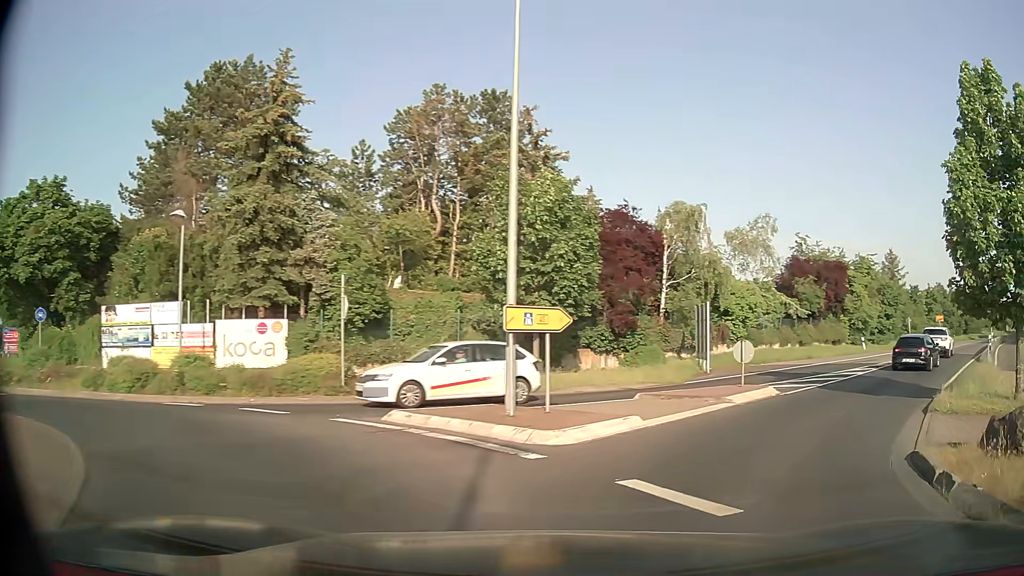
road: tertiary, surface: asphalt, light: Day
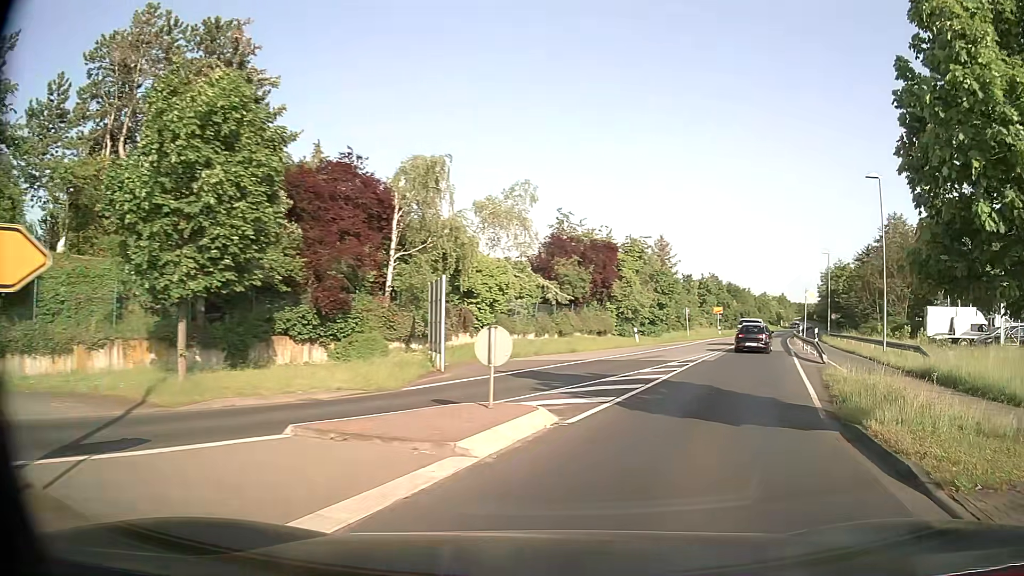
(+1.6, +7.7) m; +21°
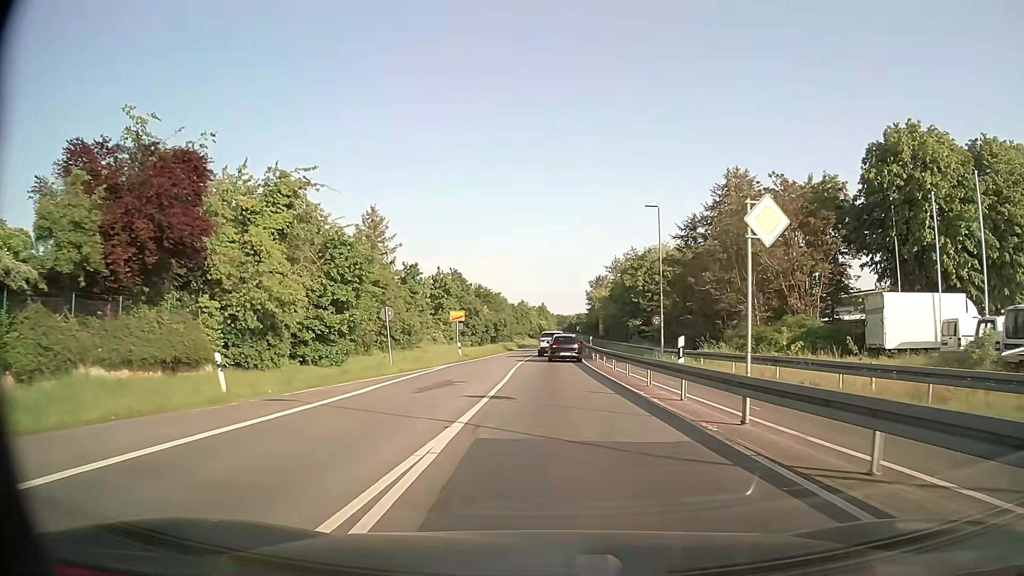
(+7.8, +28.4) m; +21°
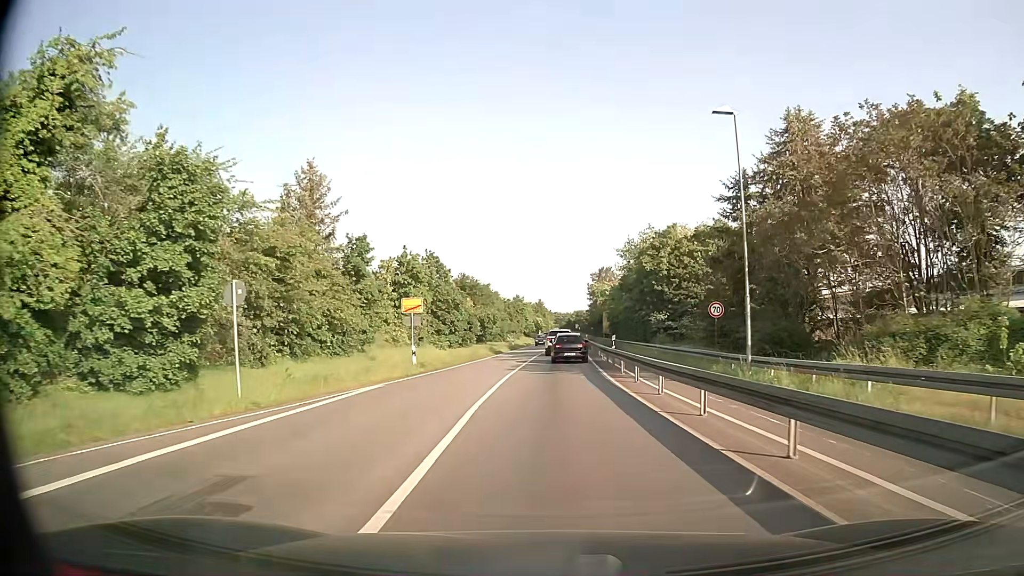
(0.0, +15.3) m; 0°
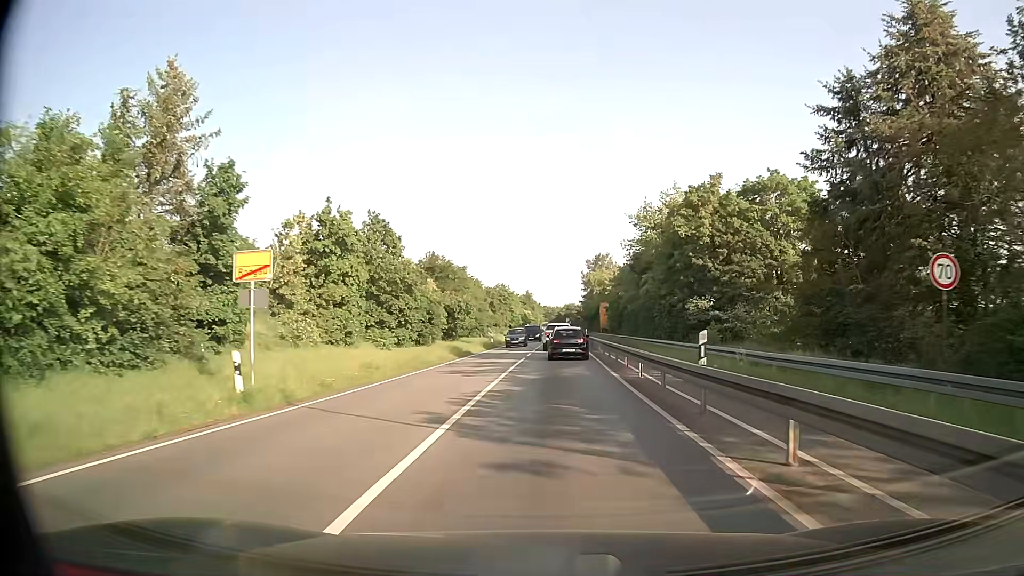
(+0.1, +16.9) m; +1°
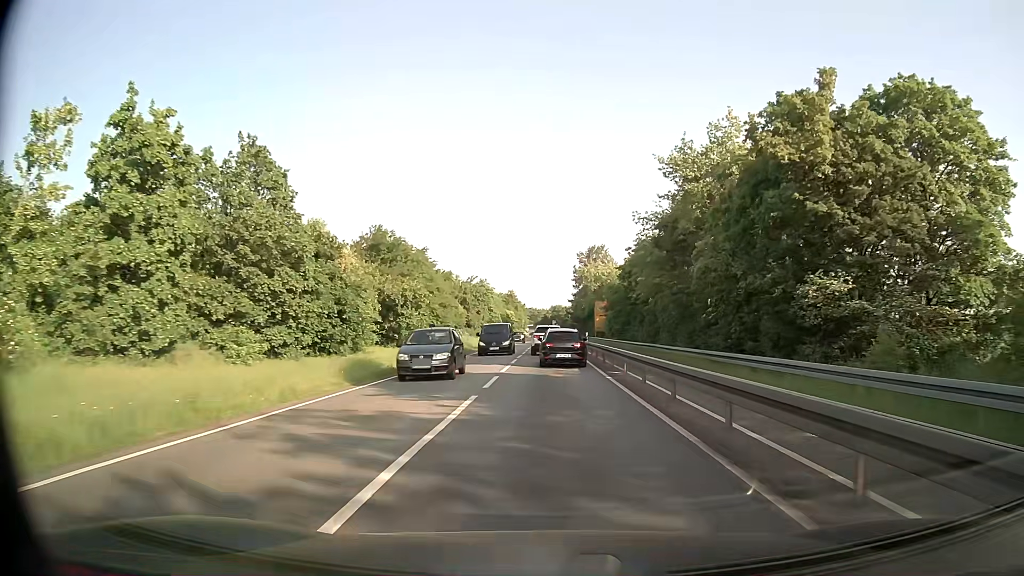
(+0.2, +17.8) m; +1°
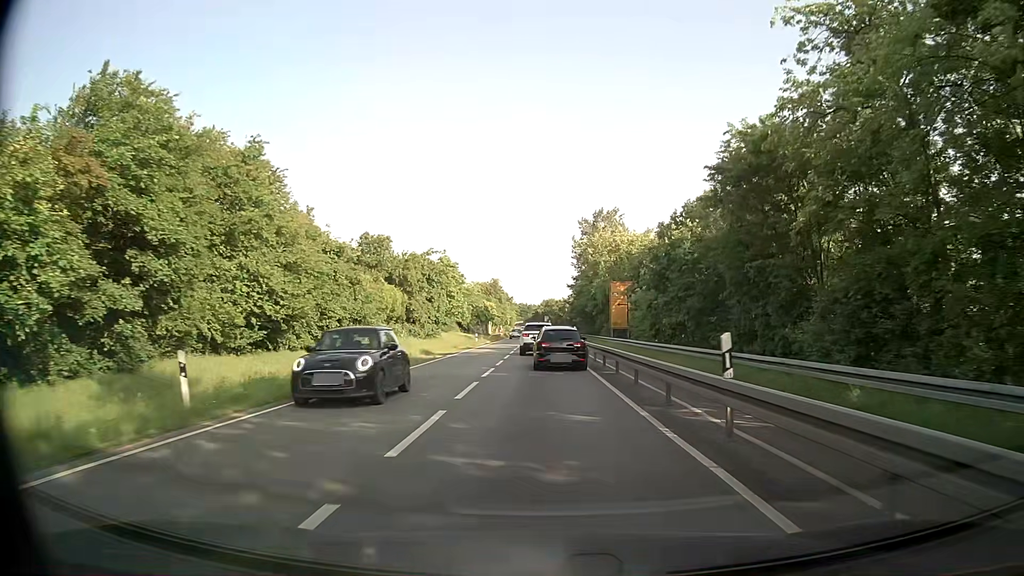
(+0.3, +32.6) m; +1°
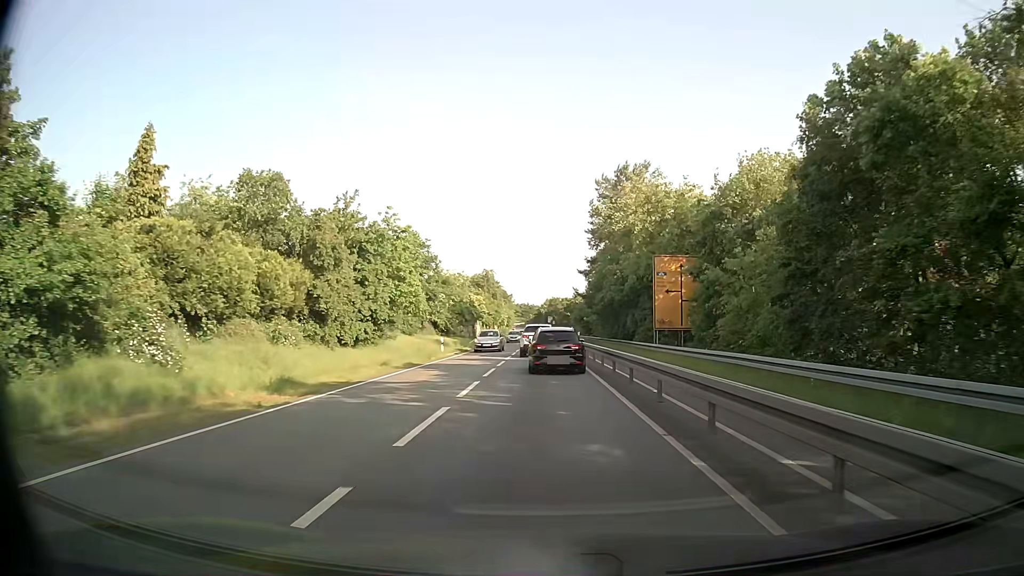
(0.0, +23.5) m; 0°
(0, +10) (0, +20) (0, +30) (0, +40) (0, +50) (0, +60) (0, +70) (-1, +80) (-1, +90) (-1, +100) m
